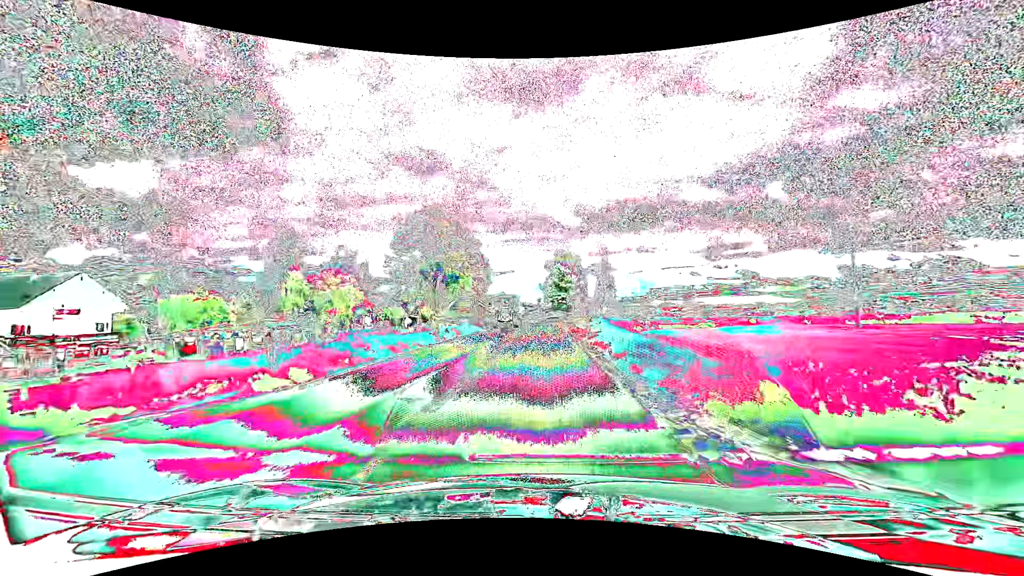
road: secondary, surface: asphalt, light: Day
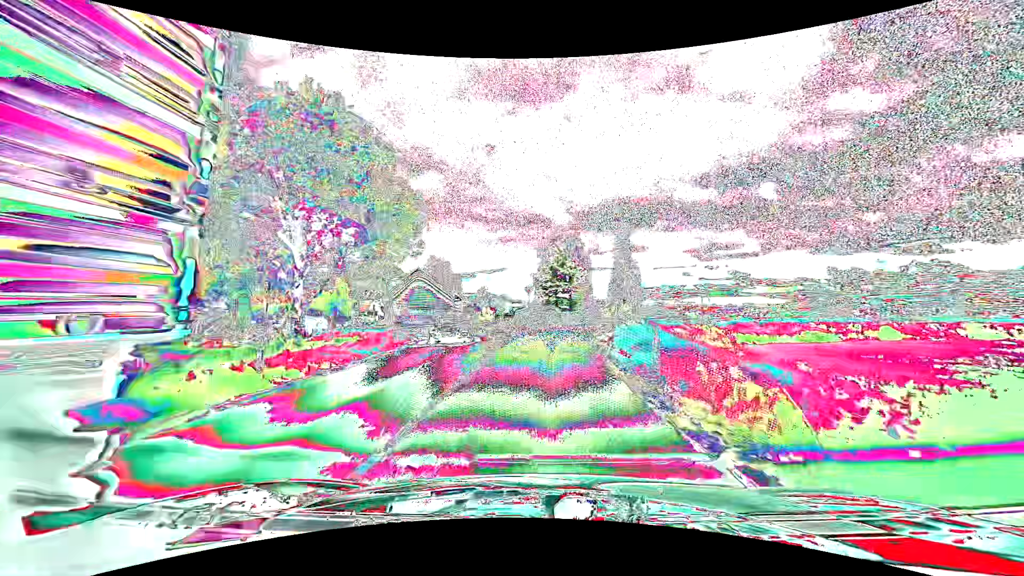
(+0.2, +29.3) m; +1°
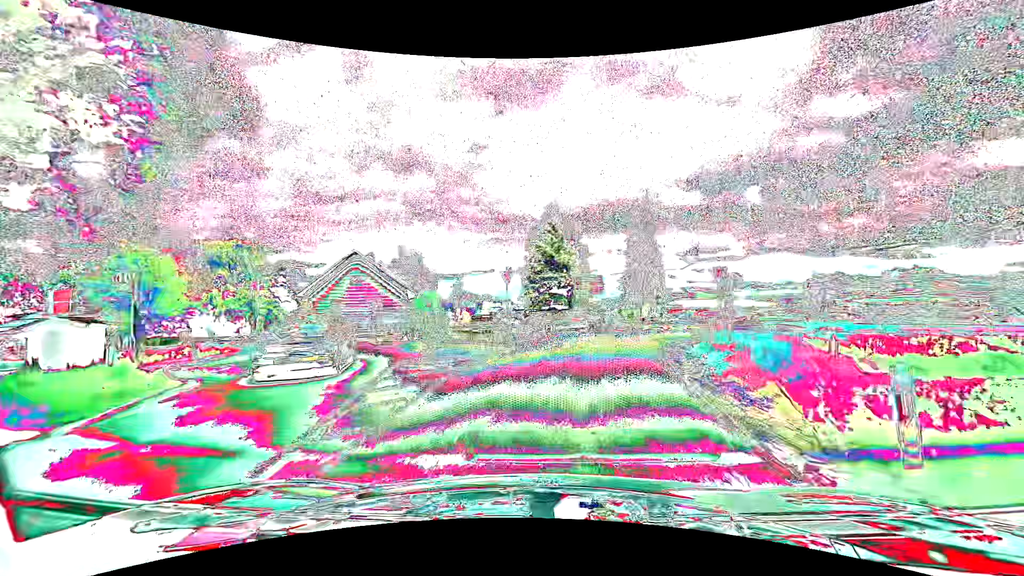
(+0.1, +17.7) m; +1°
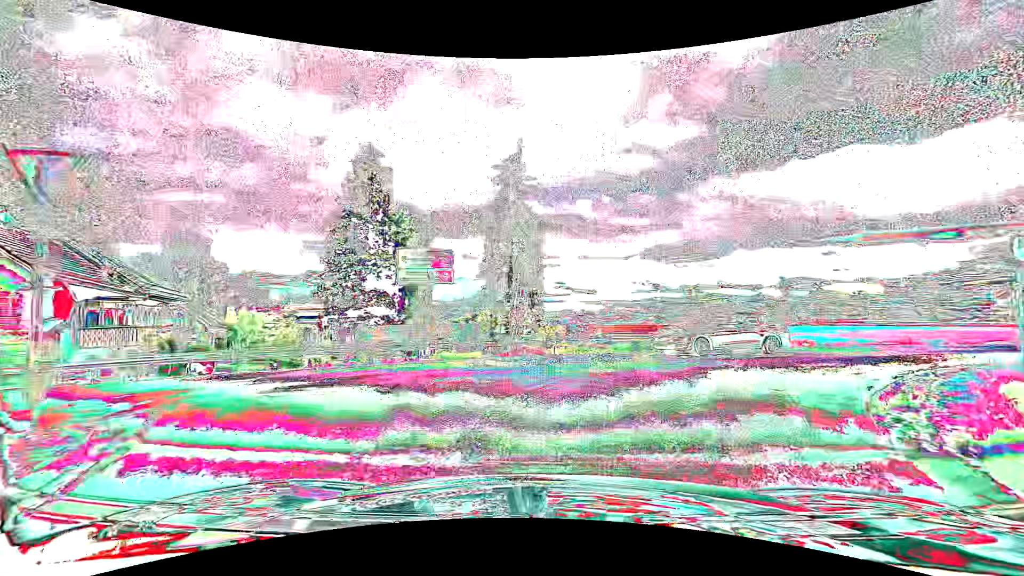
(+1.7, +17.7) m; +19°
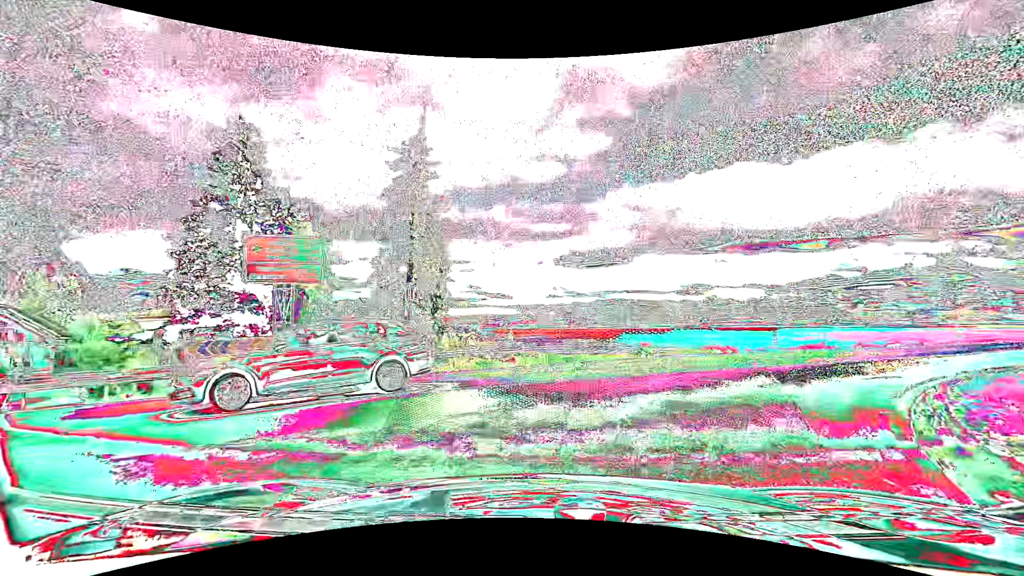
(+0.2, +3.7) m; +8°
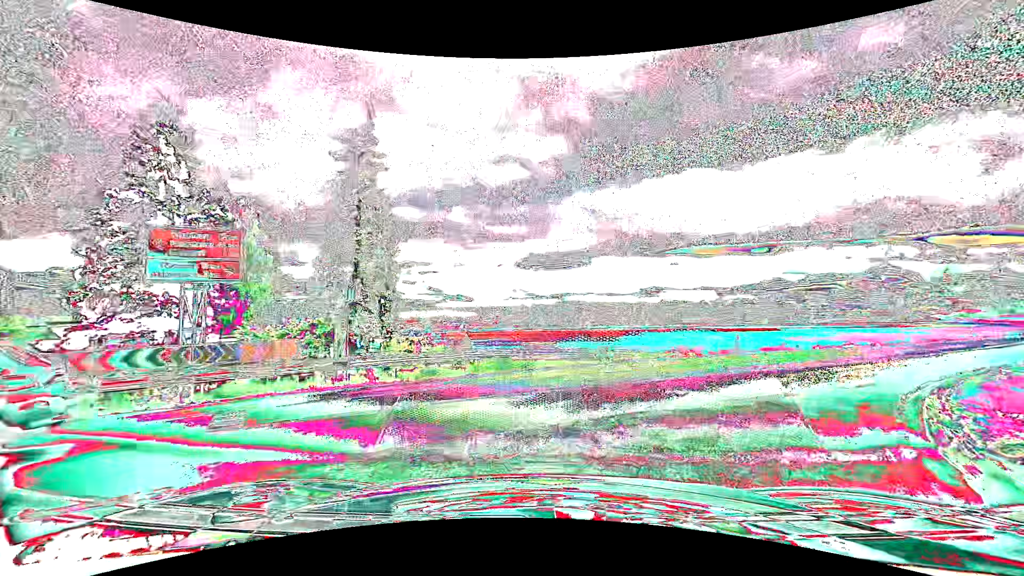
(+0.1, +1.6) m; +5°
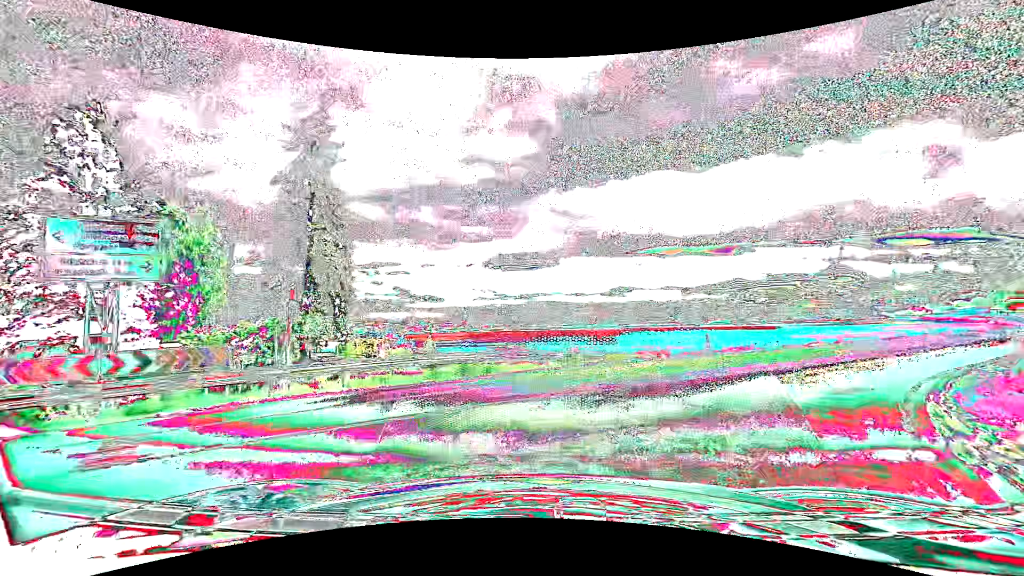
(0.0, +1.2) m; +3°
